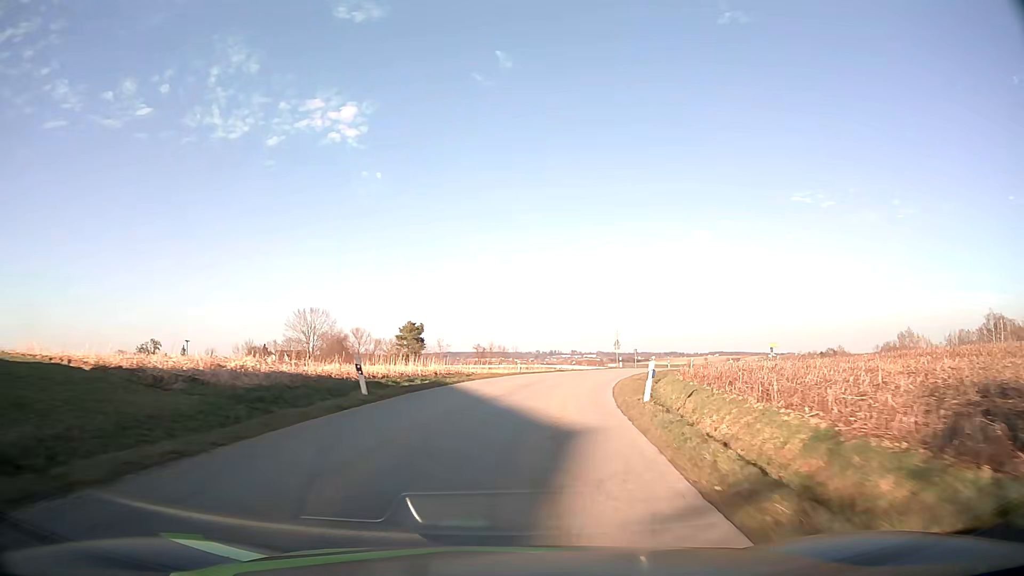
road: tertiary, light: Day
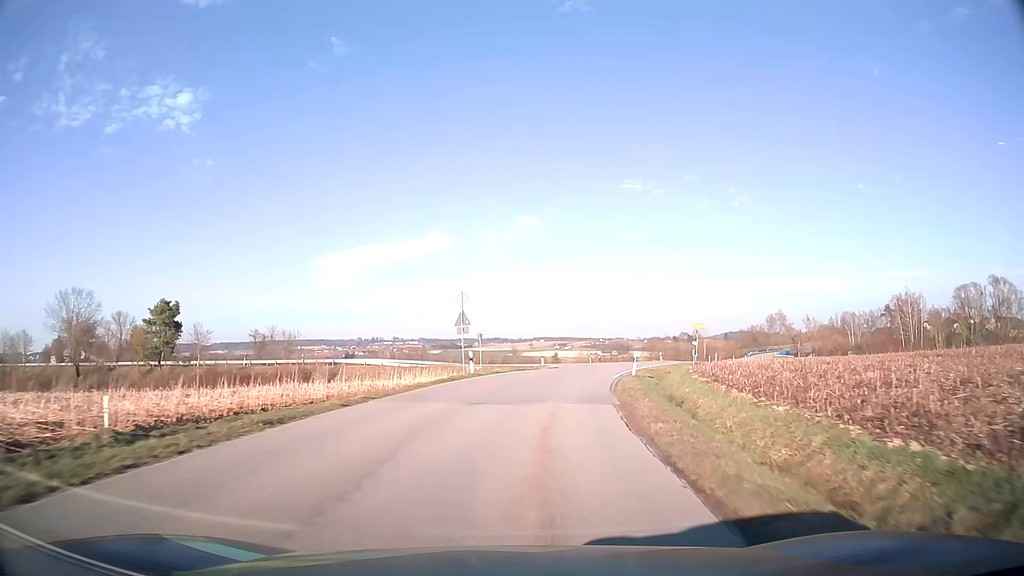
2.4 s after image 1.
(+4.5, +35.4) m; +15°
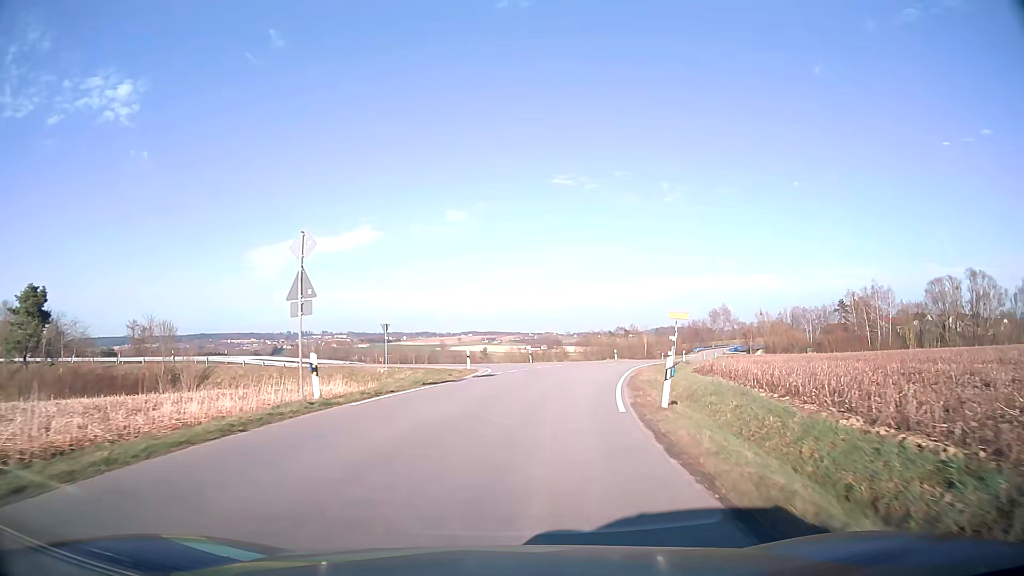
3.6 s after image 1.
(+0.8, +15.5) m; +6°
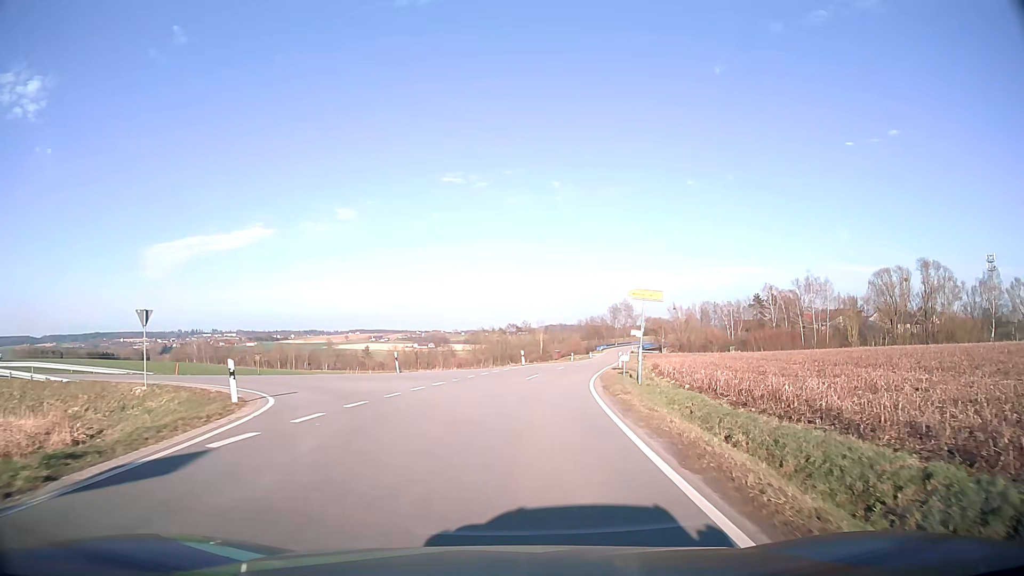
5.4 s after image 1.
(+1.6, +19.6) m; +9°
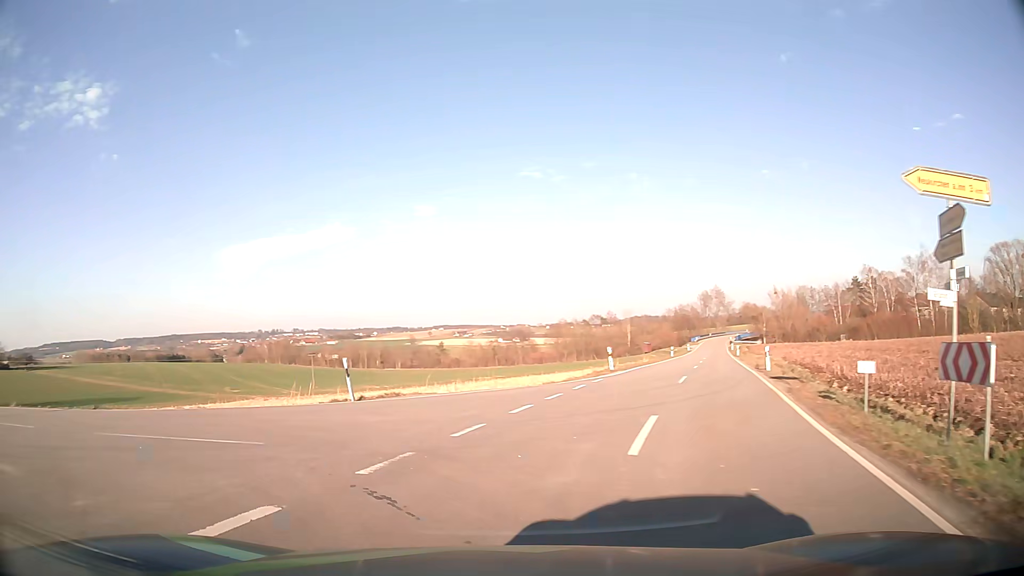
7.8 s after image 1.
(+0.7, +18.6) m; -7°
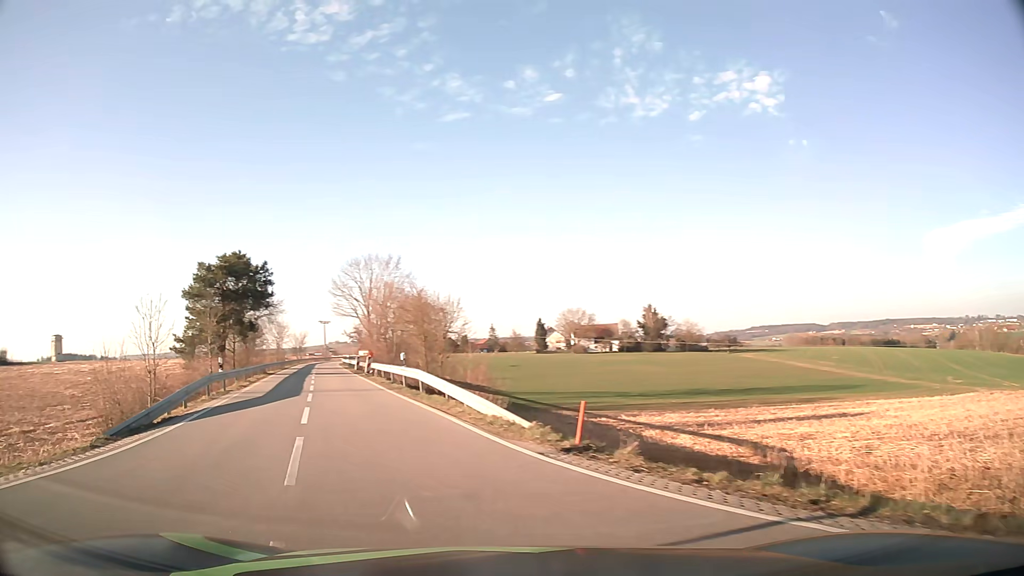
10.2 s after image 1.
(-6.8, +11.5) m; -62°
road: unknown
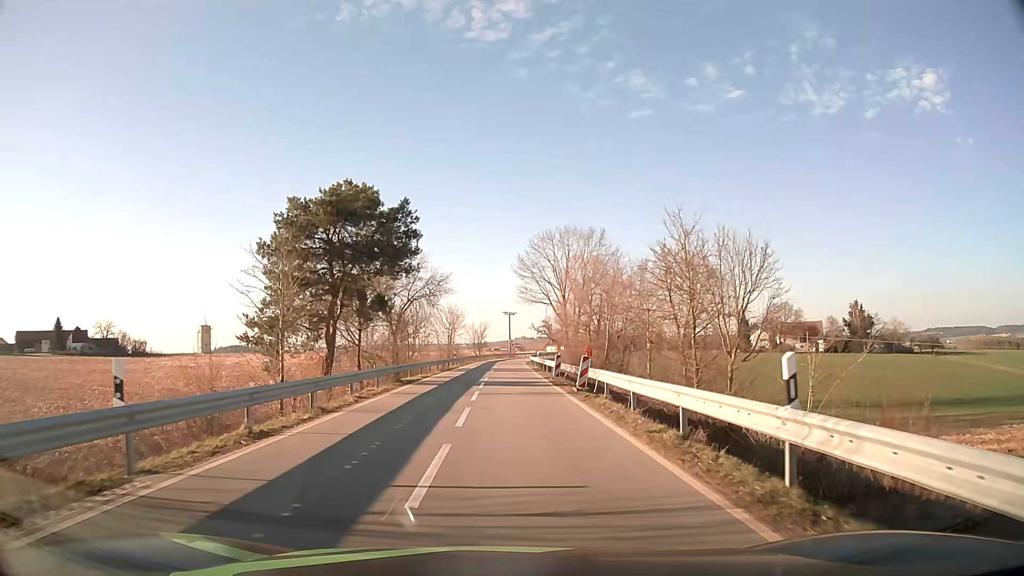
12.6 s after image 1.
(-4.5, +19.1) m; -16°
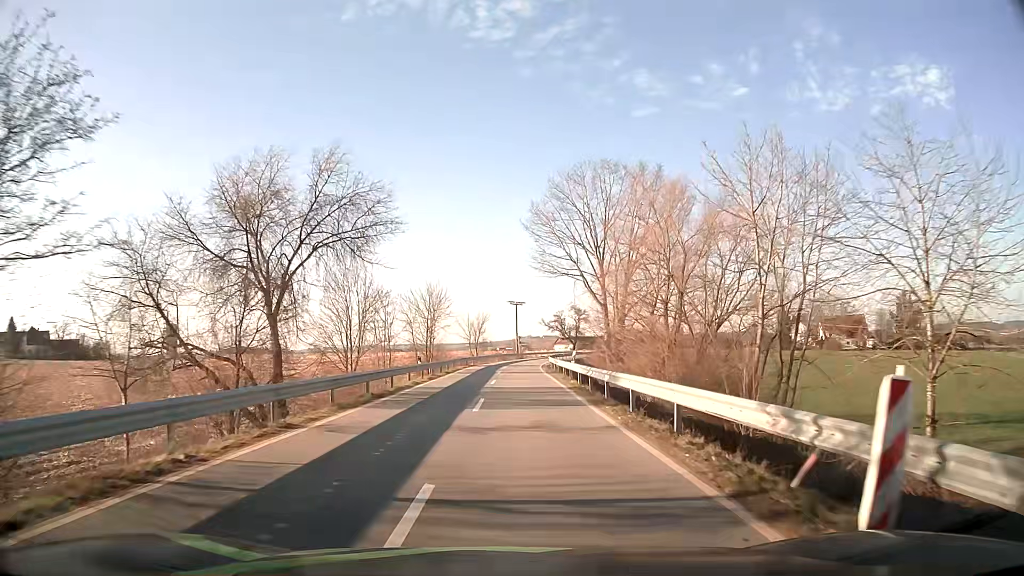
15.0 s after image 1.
(-0.2, +27.8) m; -1°
(0, +10) (0, +20) (0, +30) (+1, +40) (+1, +50) (+2, +60) (+3, +70) (+4, +80) (+6, +90) (+8, +99) m
